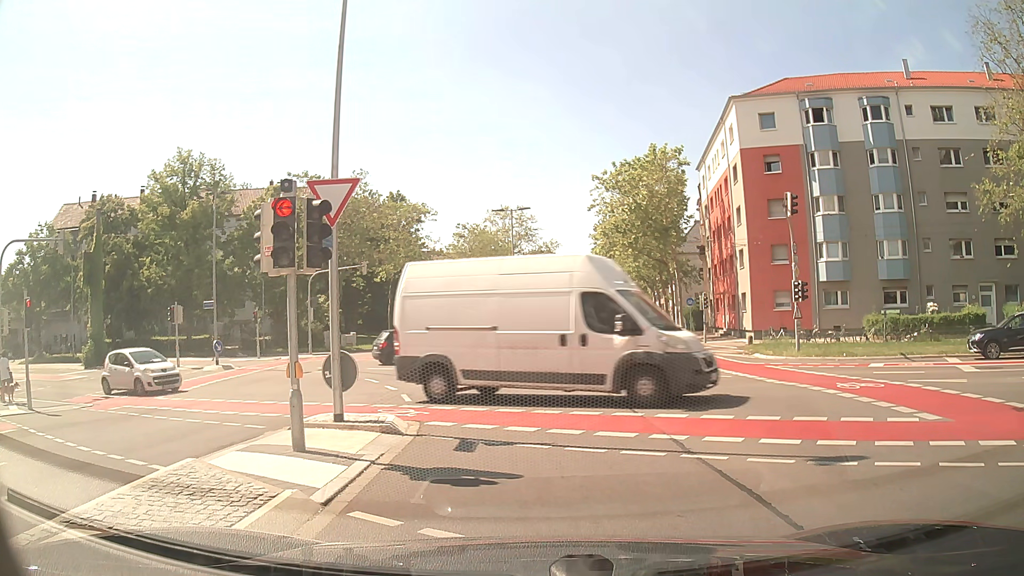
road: secondary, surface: asphalt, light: Day
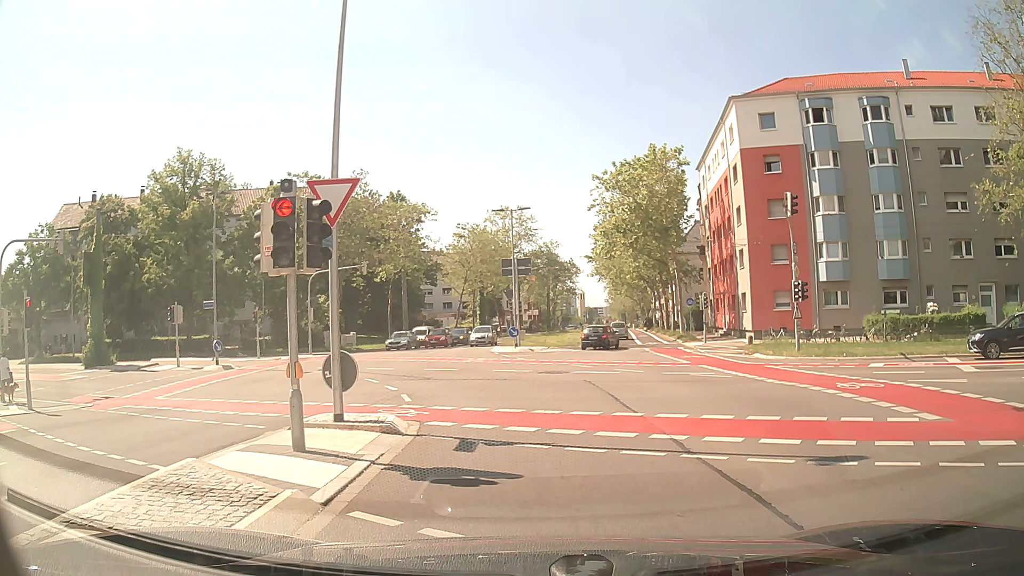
(0.0, 0.0) m; 0°
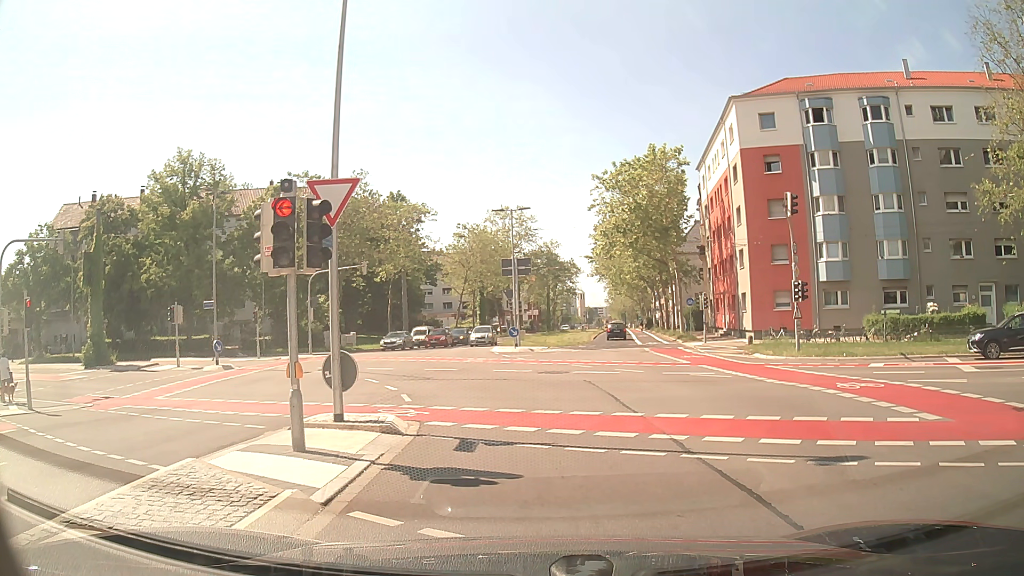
(0.0, 0.0) m; 0°
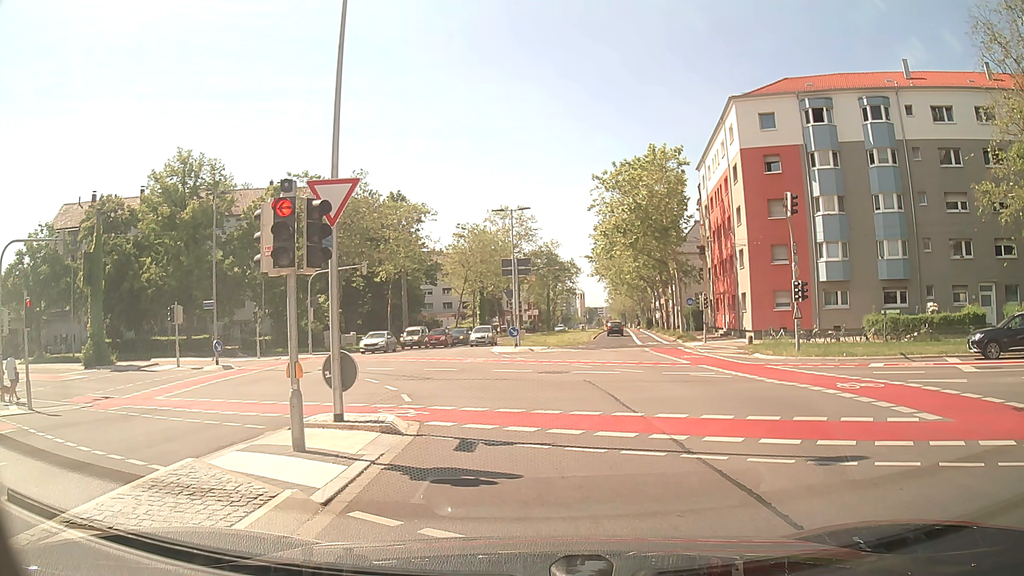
(0.0, 0.0) m; 0°
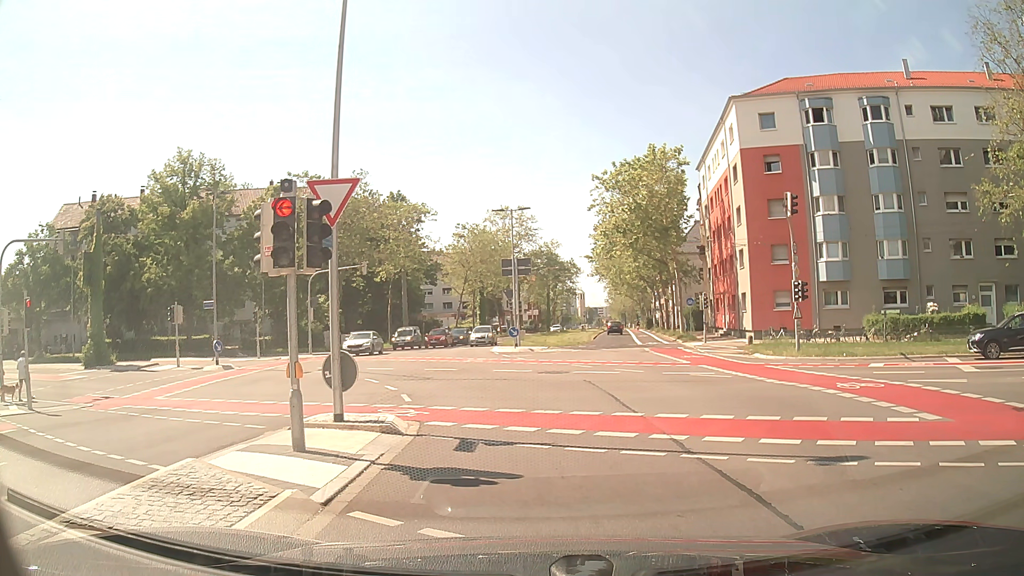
(0.0, 0.0) m; 0°
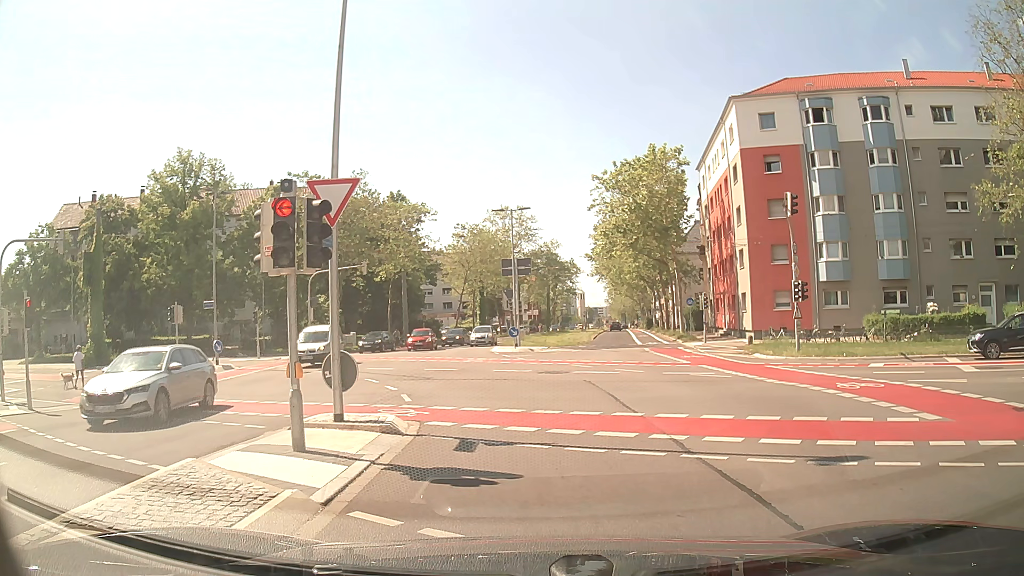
(0.0, 0.0) m; 0°
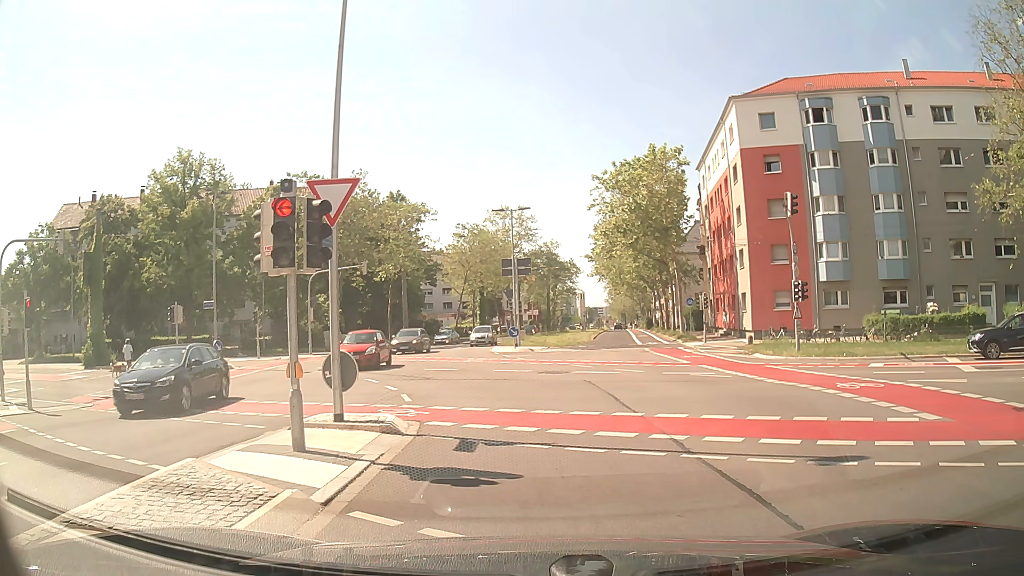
(0.0, 0.0) m; 0°
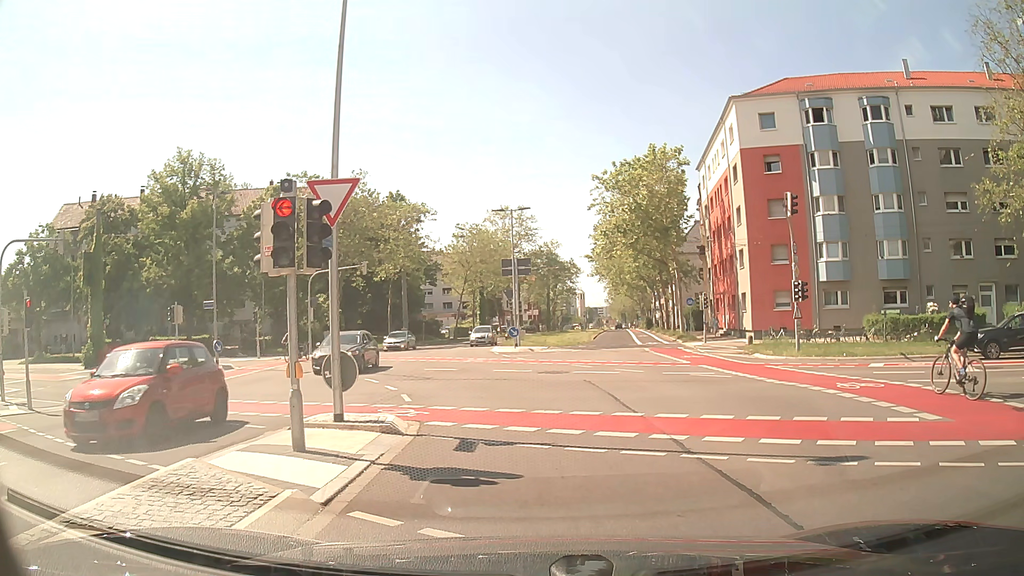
(0.0, 0.0) m; 0°
(0, +10) (-2, +20) (-7, +28) (-15, +34) (-24, +38) (-34, +39) (-44, +39) (-54, +38) (-64, +35) (-73, +32) m
